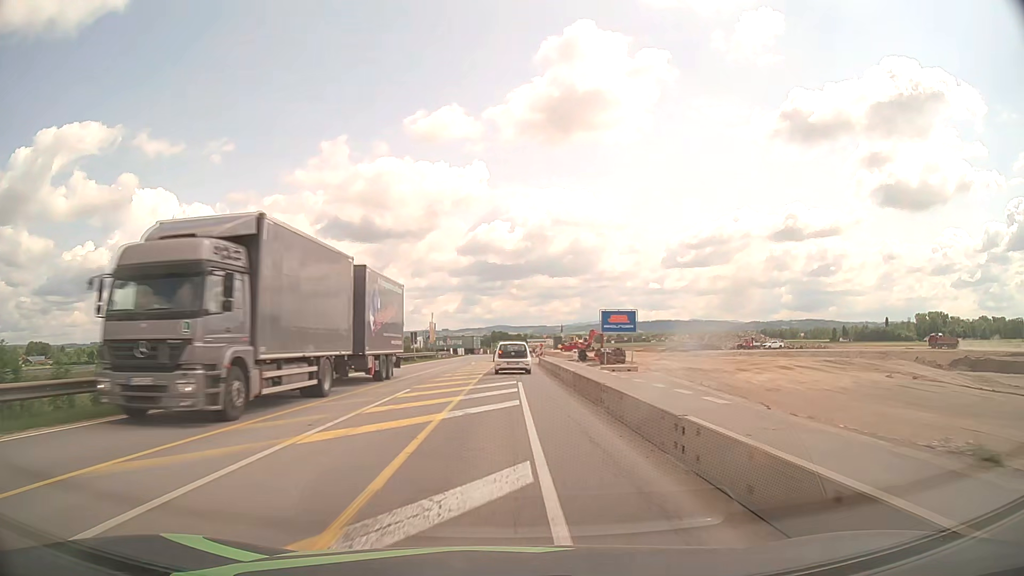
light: Day
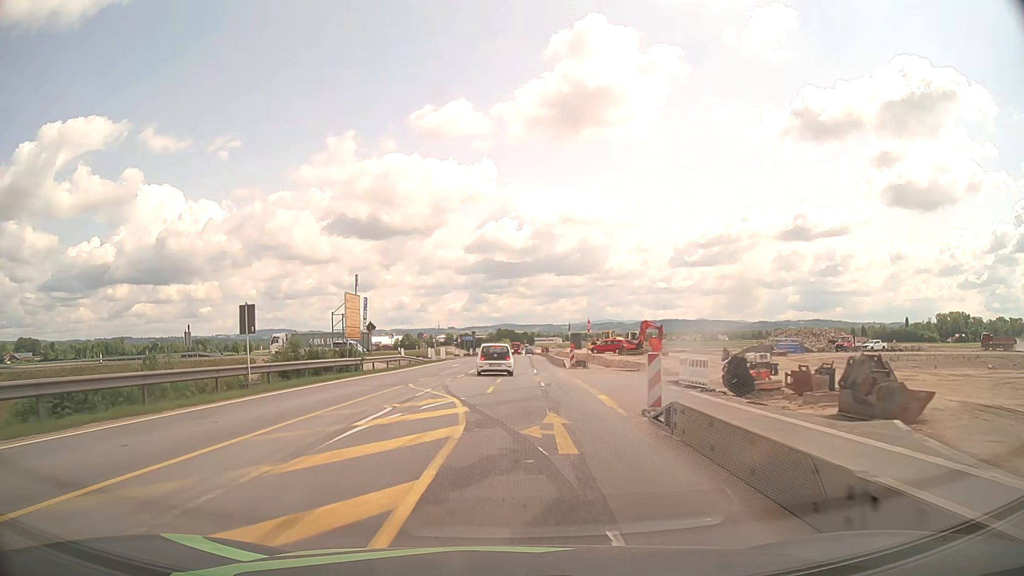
(+0.1, +39.5) m; 0°
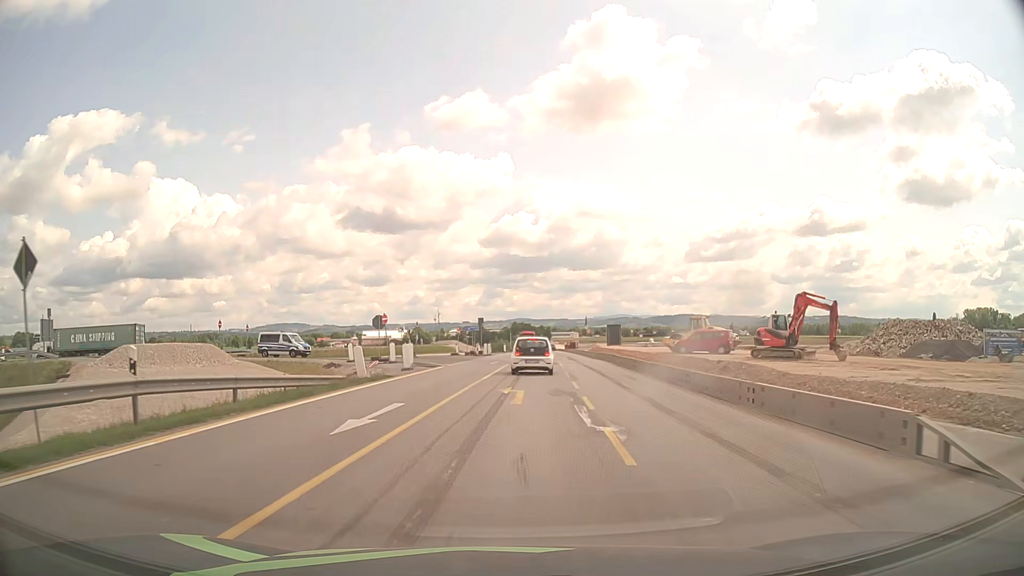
(-0.9, +35.6) m; -2°
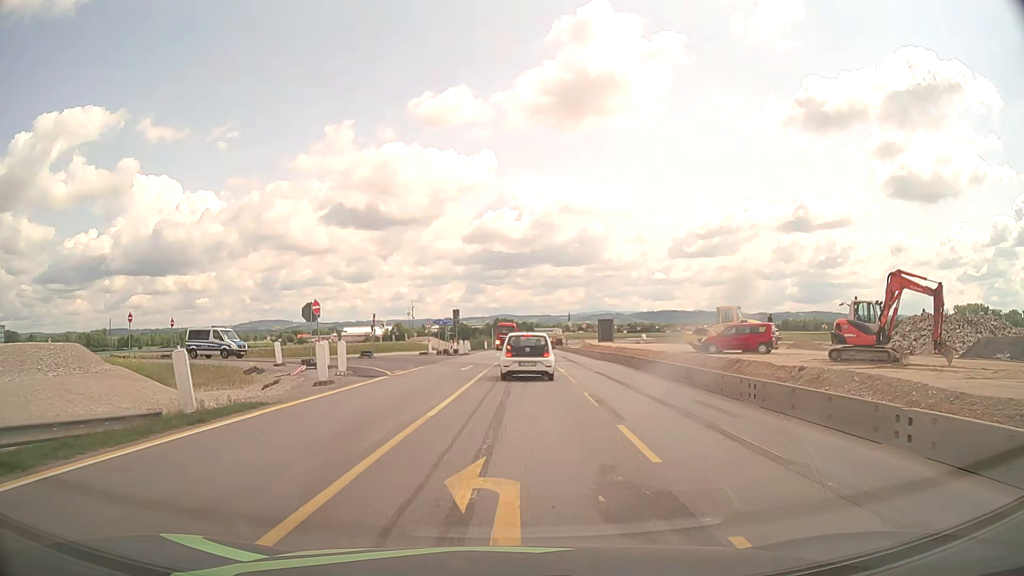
(+0.2, +11.6) m; +2°
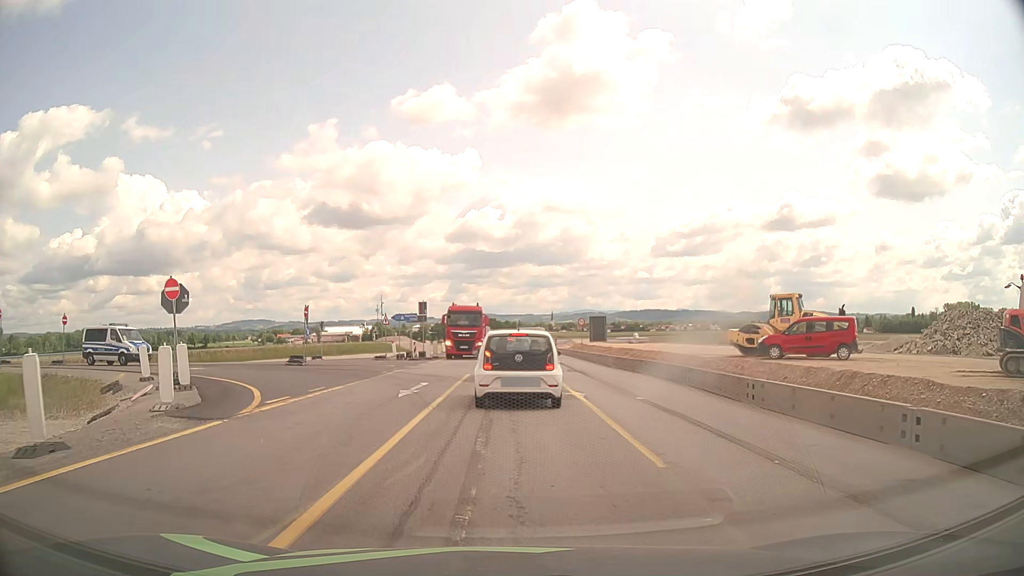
(+0.2, +11.8) m; +2°
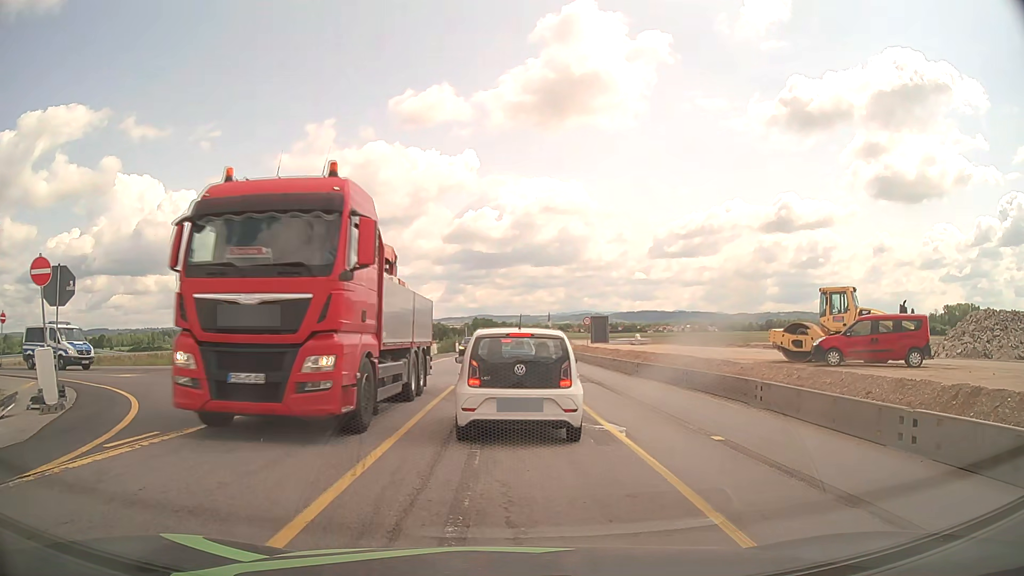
(0.0, +5.6) m; 0°
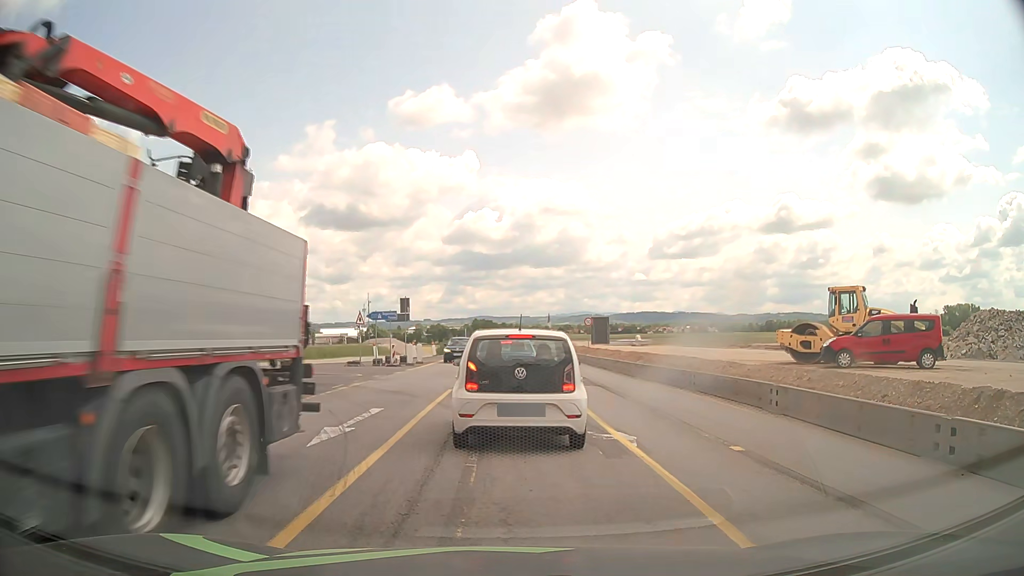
(0.0, +0.8) m; +1°
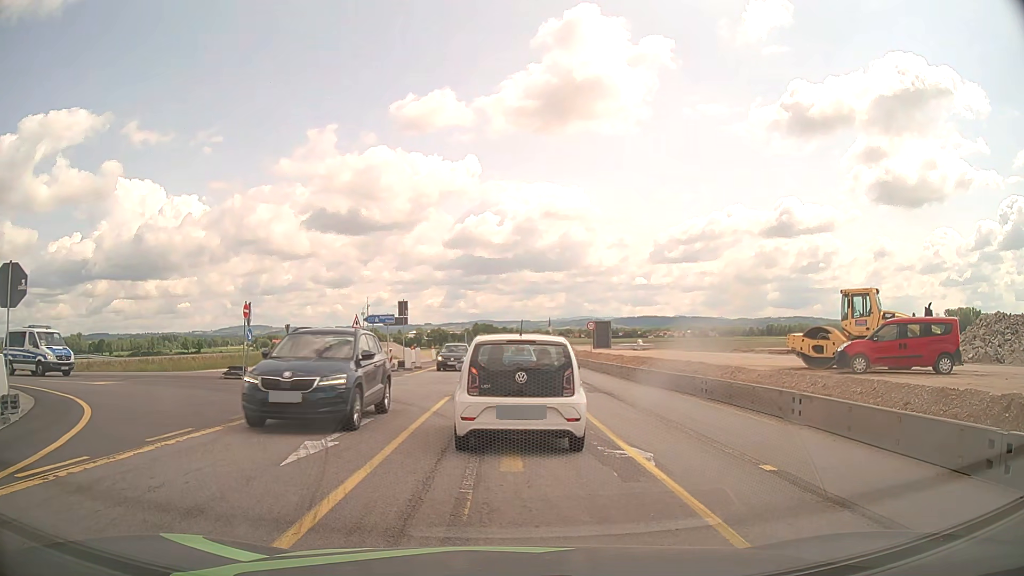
(0.0, +1.0) m; 0°
(0, +10) (-1, +20) (-5, +29) (-14, +33) (-24, +33) (-34, +32) (-44, +31) (-54, +30) (-64, +28) (-73, +25) m
